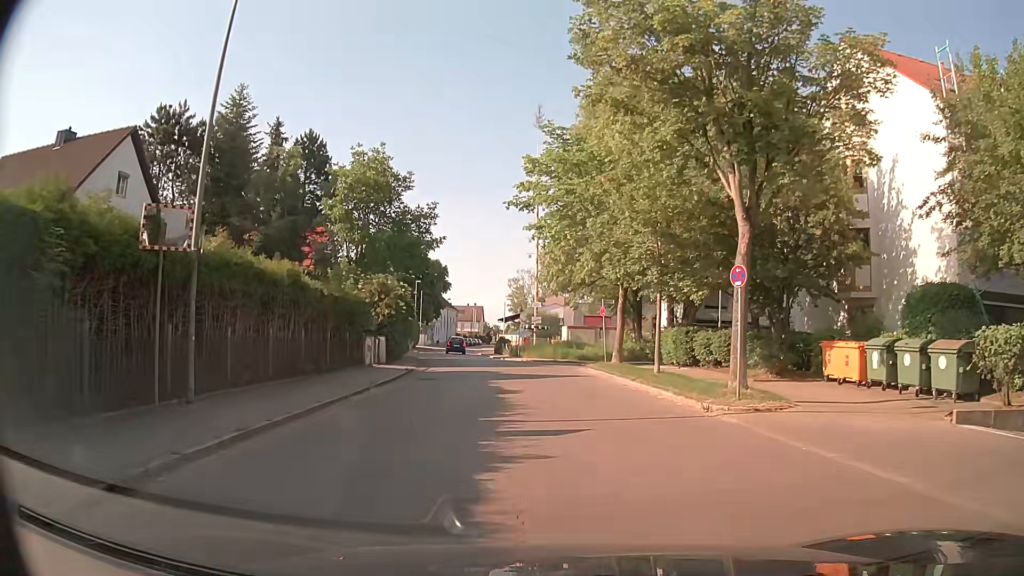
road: residential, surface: asphalt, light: Day
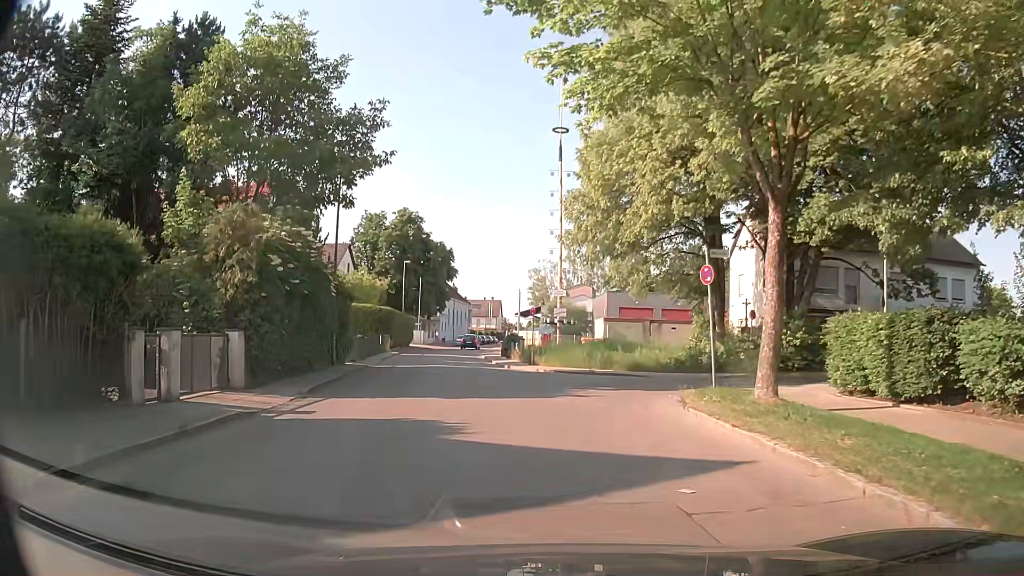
(-0.2, +17.6) m; -2°
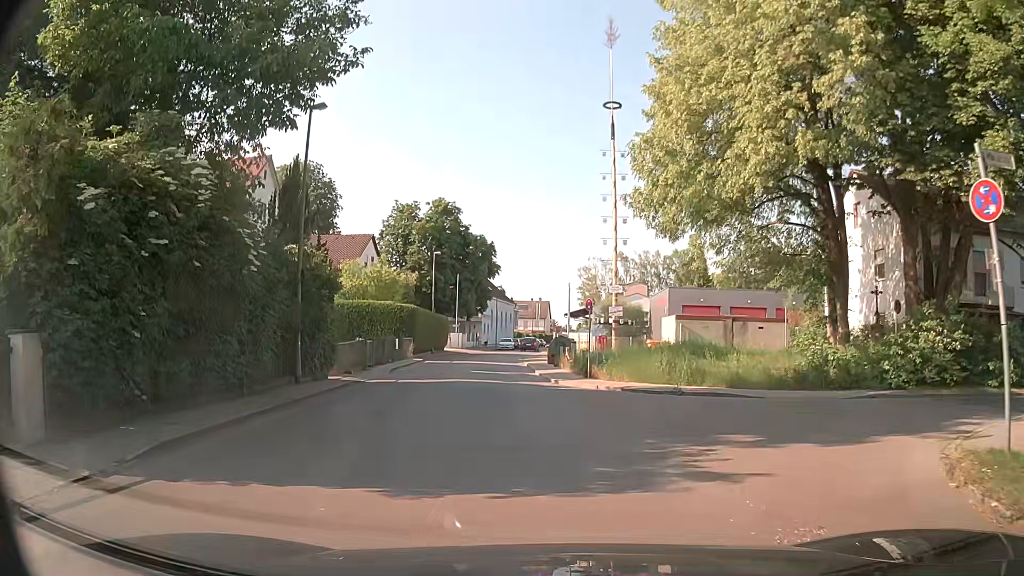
(-0.2, +8.6) m; -5°
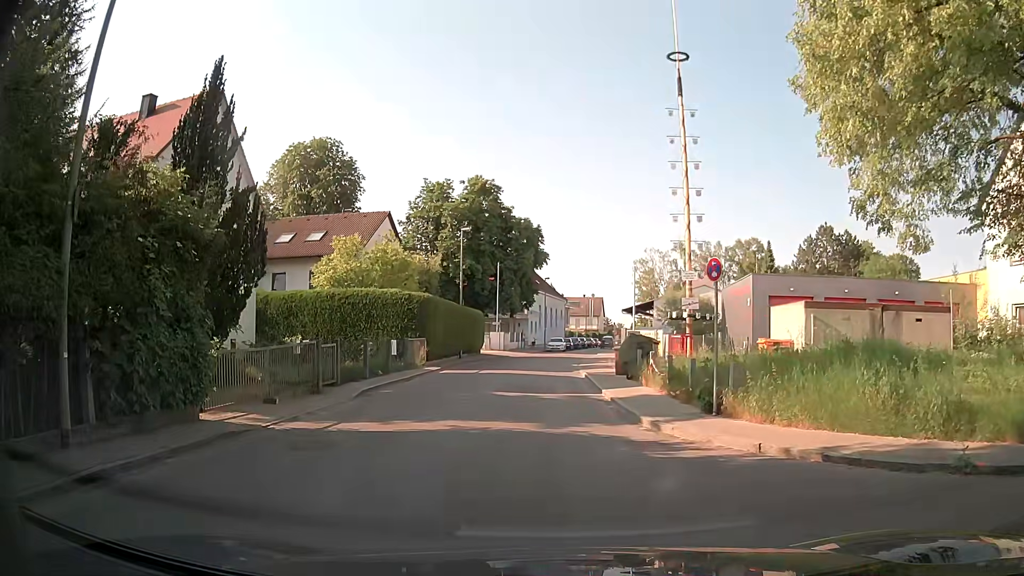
(-0.2, +11.4) m; -3°
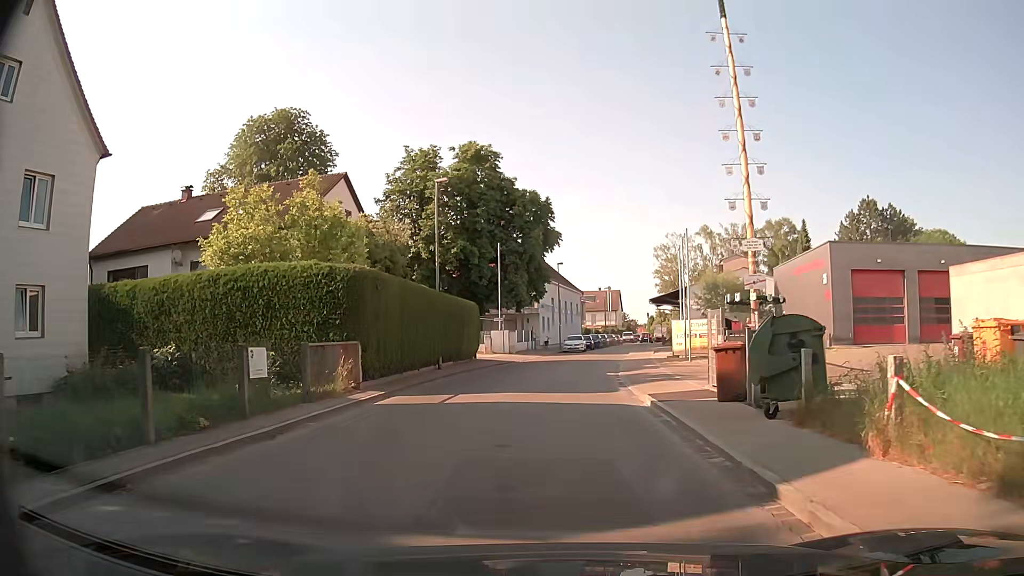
(-0.4, +13.2) m; -2°
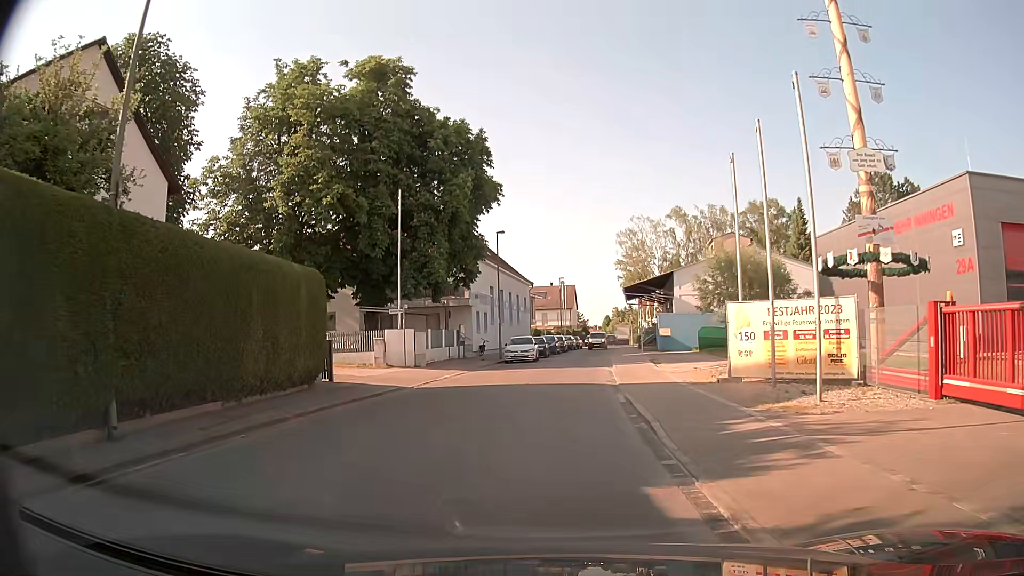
(+0.9, +18.8) m; +5°
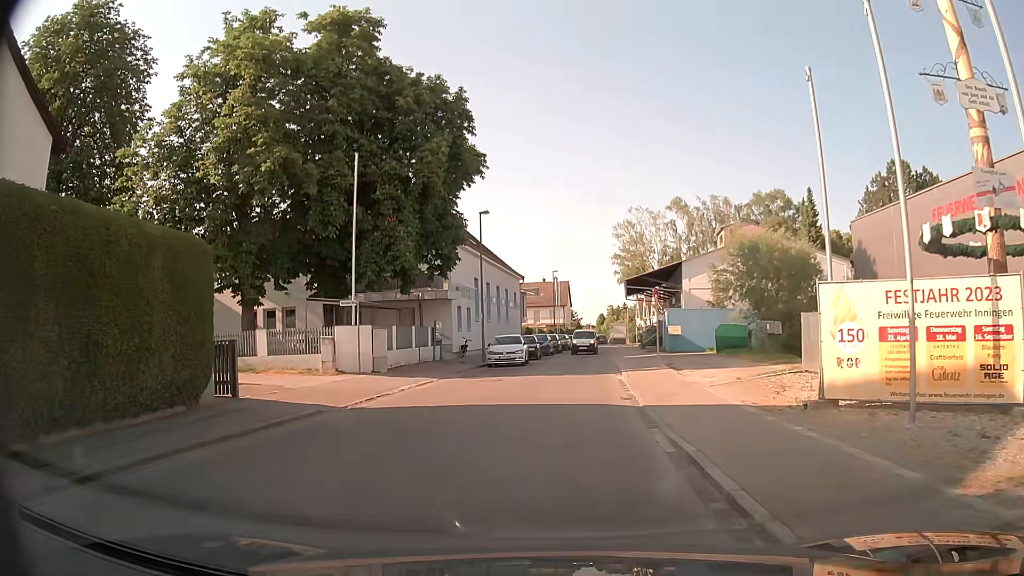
(0.0, +6.1) m; 0°
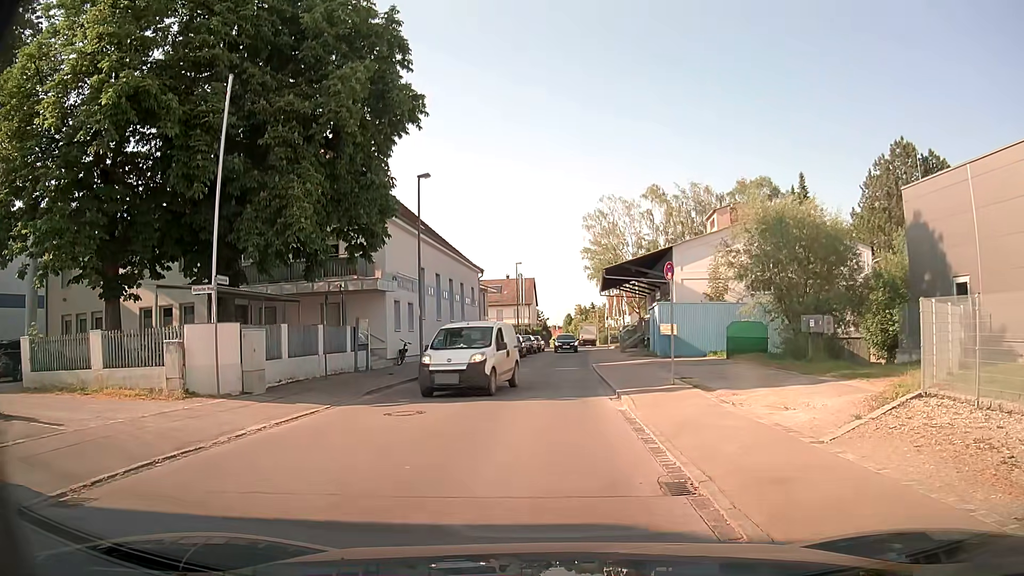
(+0.2, +8.3) m; +1°
